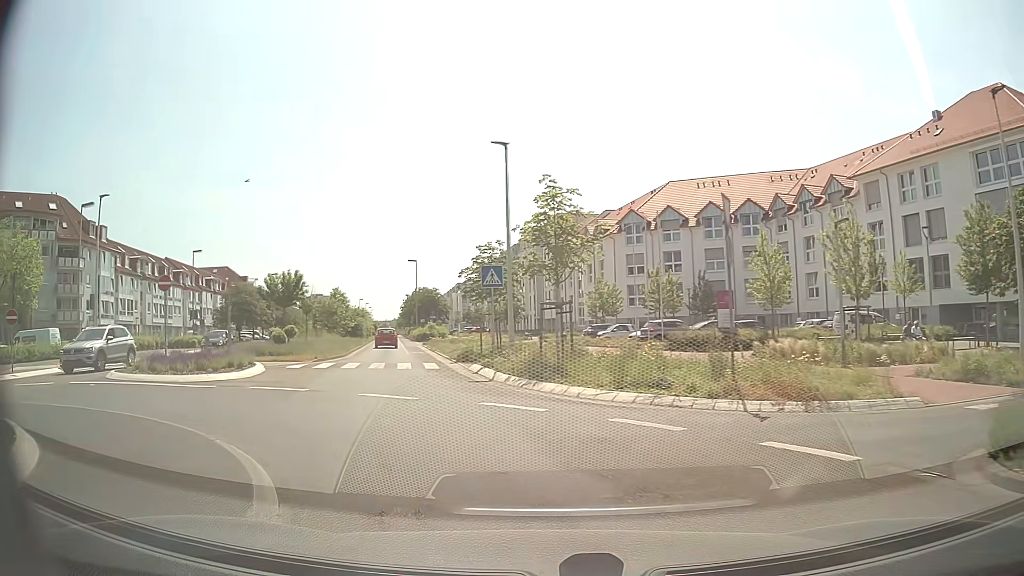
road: secondary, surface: asphalt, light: Day
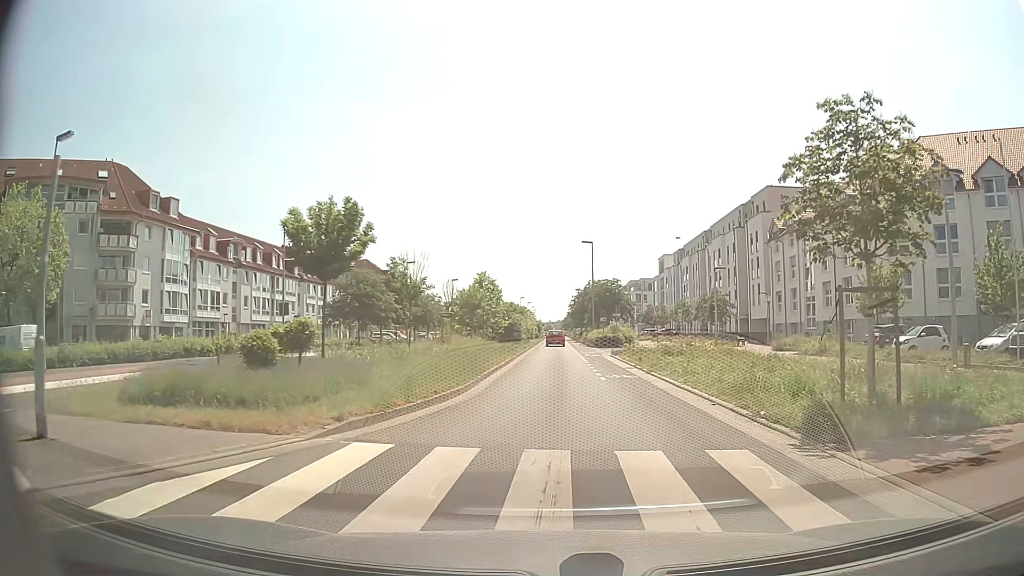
(-4.4, +19.7) m; -14°
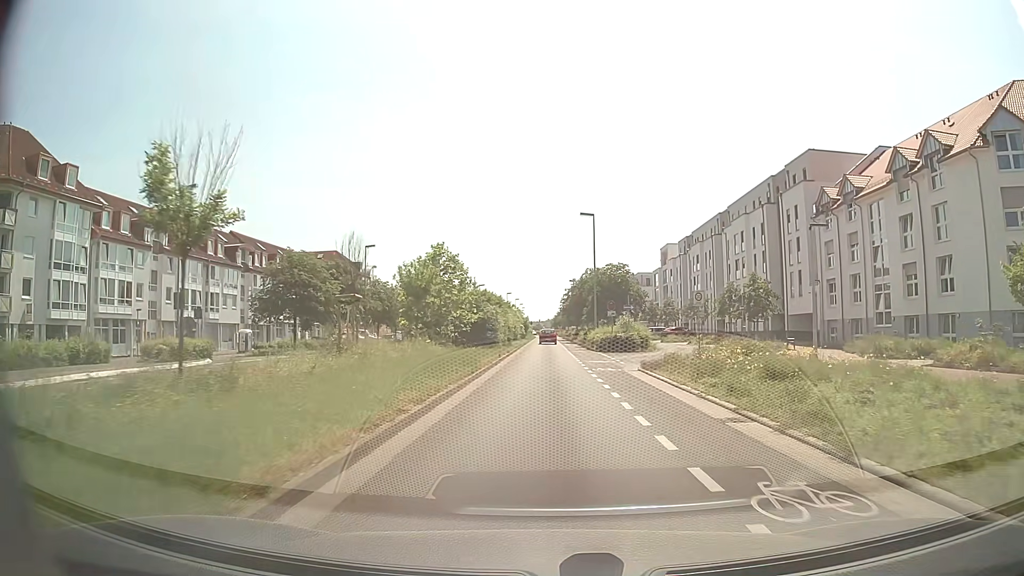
(+0.2, +15.7) m; +1°
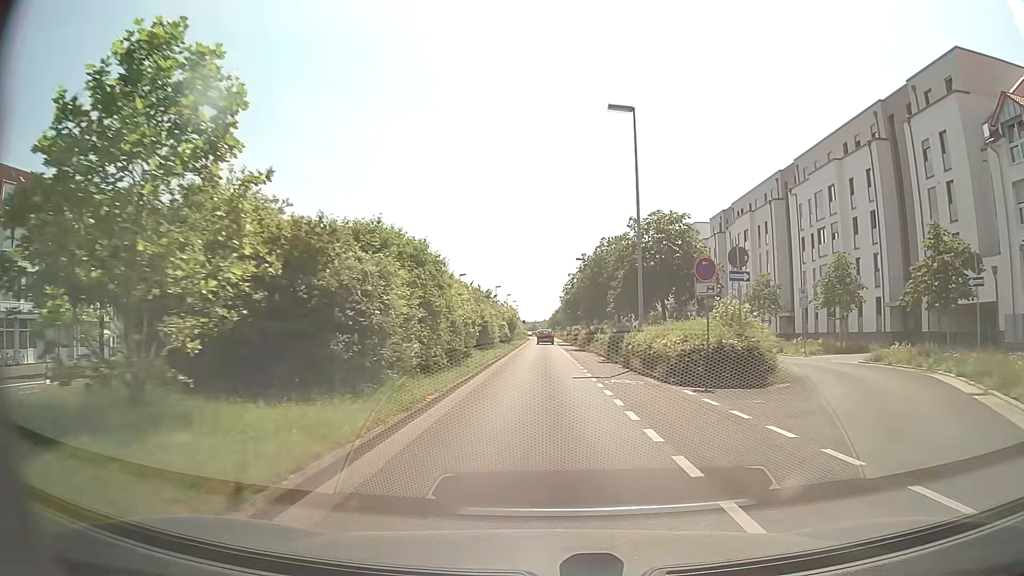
(0.0, +25.8) m; 0°
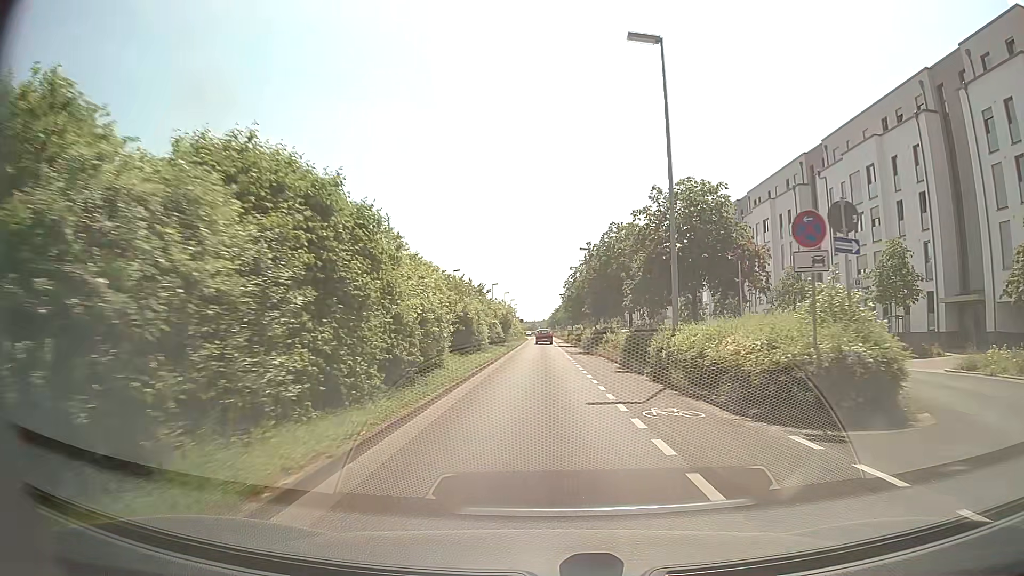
(0.0, +6.9) m; 0°
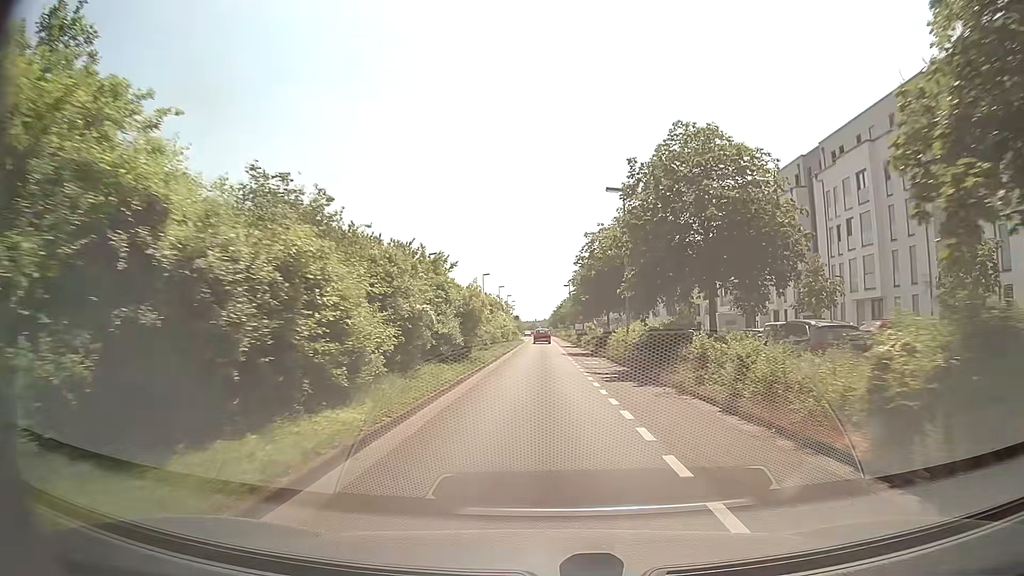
(-0.1, +21.3) m; 0°
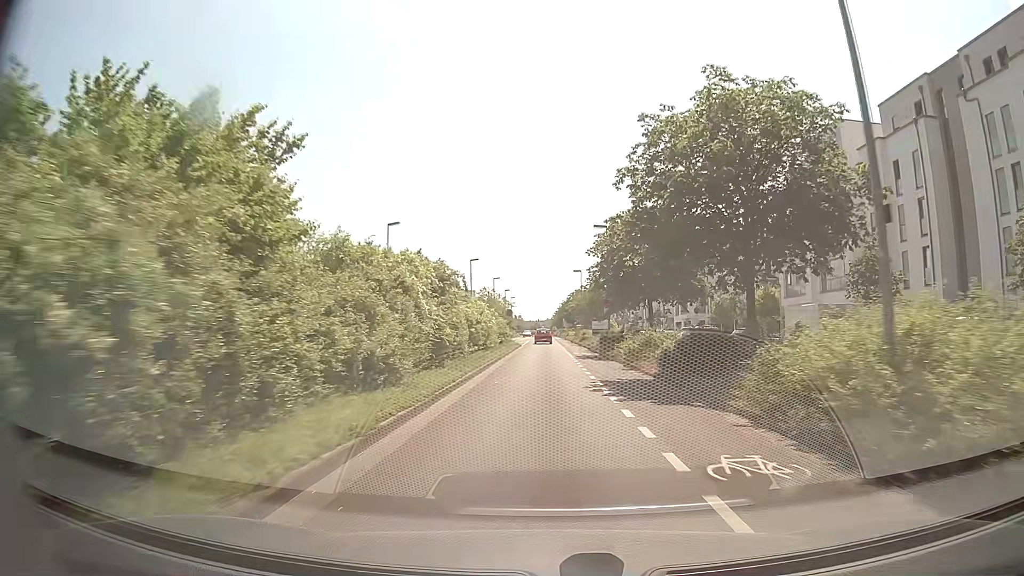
(-0.2, +22.0) m; -1°
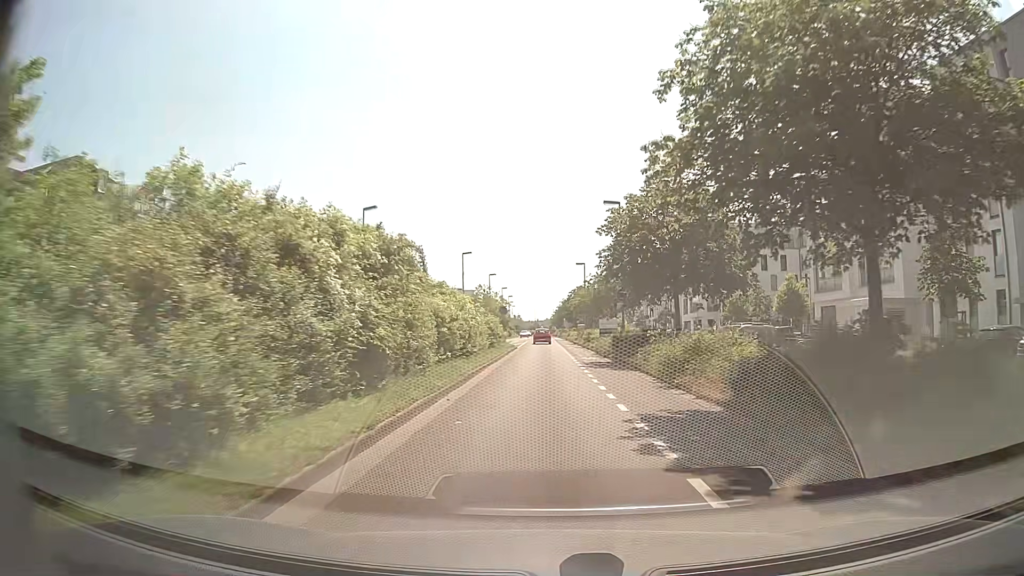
(0.0, +7.5) m; 0°
(0, +10) (0, +20) (0, +30) (0, +40) (0, +50) (0, +60) (0, +70) (0, +80) (-1, +90) (-1, +100) m
